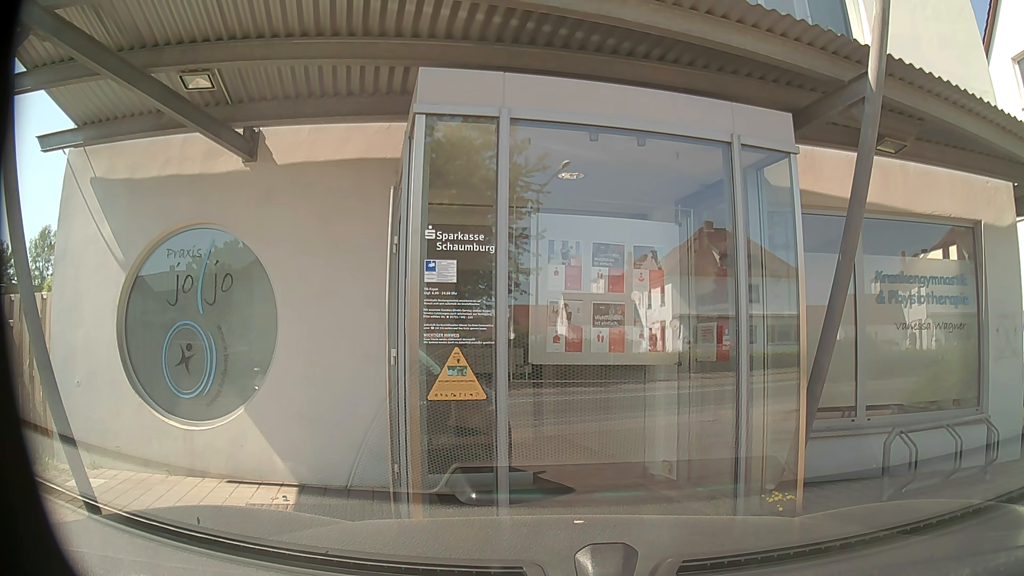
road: secondary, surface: asphalt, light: Day
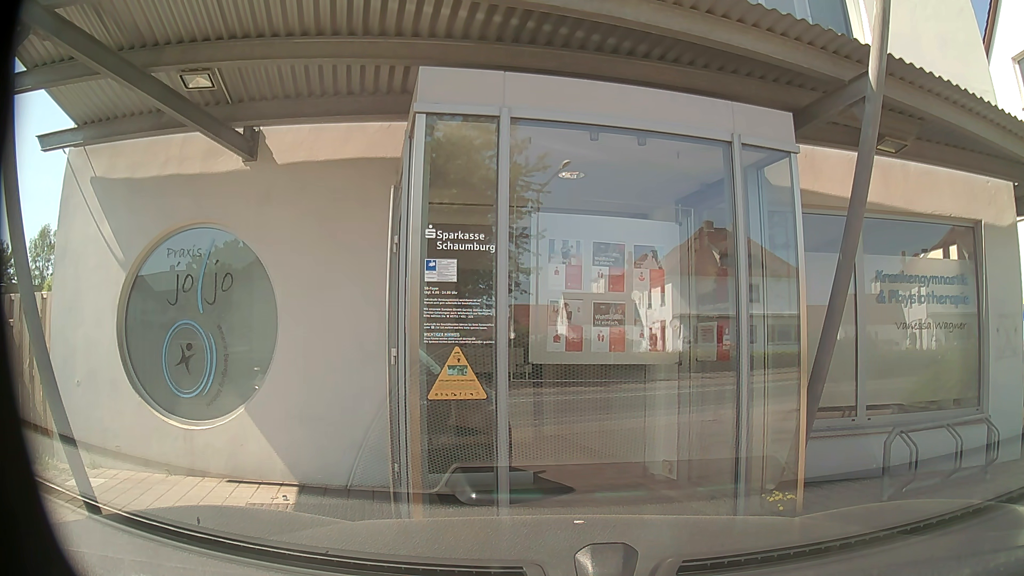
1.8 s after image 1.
(0.0, +0.1) m; 0°
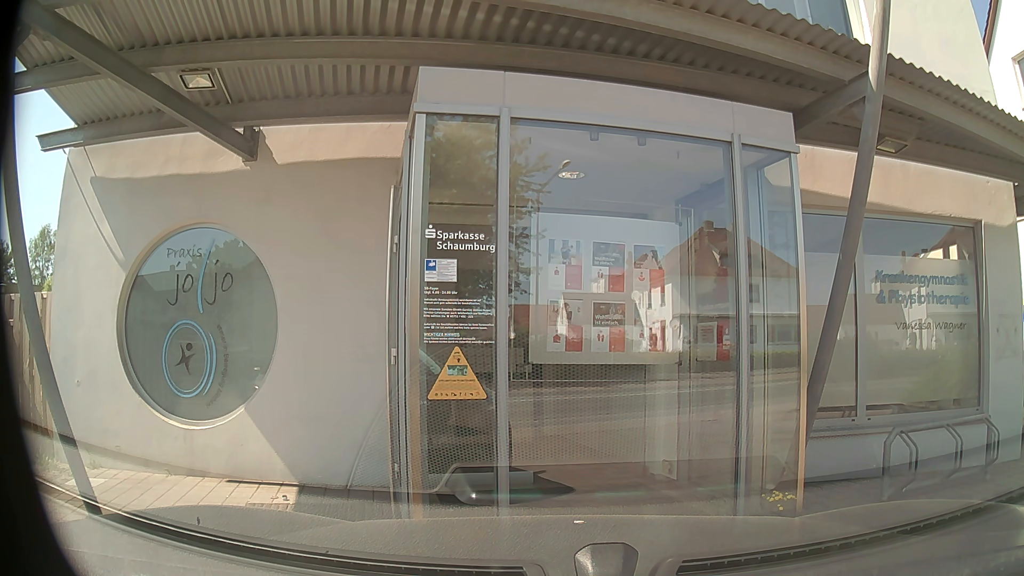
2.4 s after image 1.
(0.0, 0.0) m; 0°
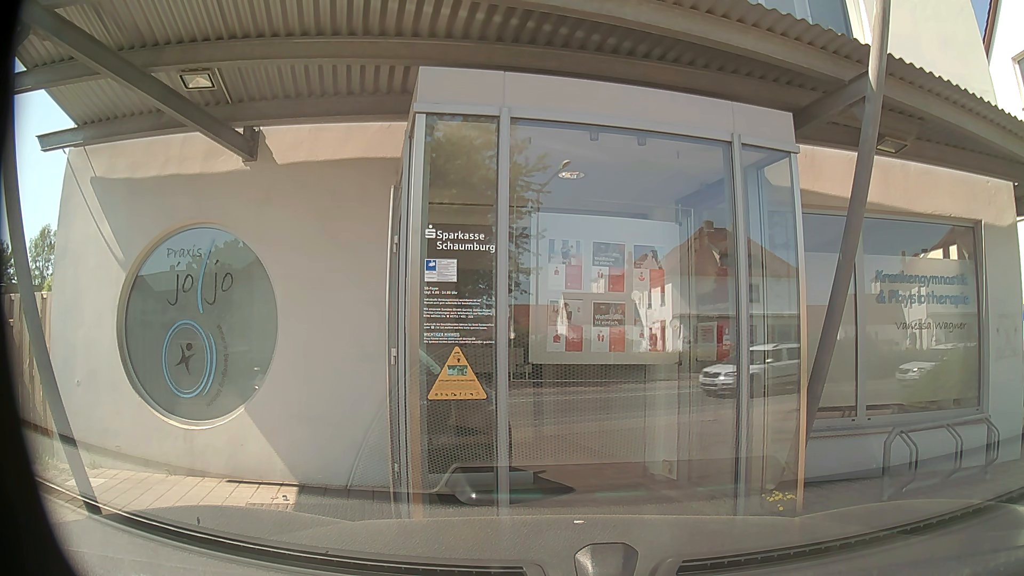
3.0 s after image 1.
(0.0, 0.0) m; 0°
